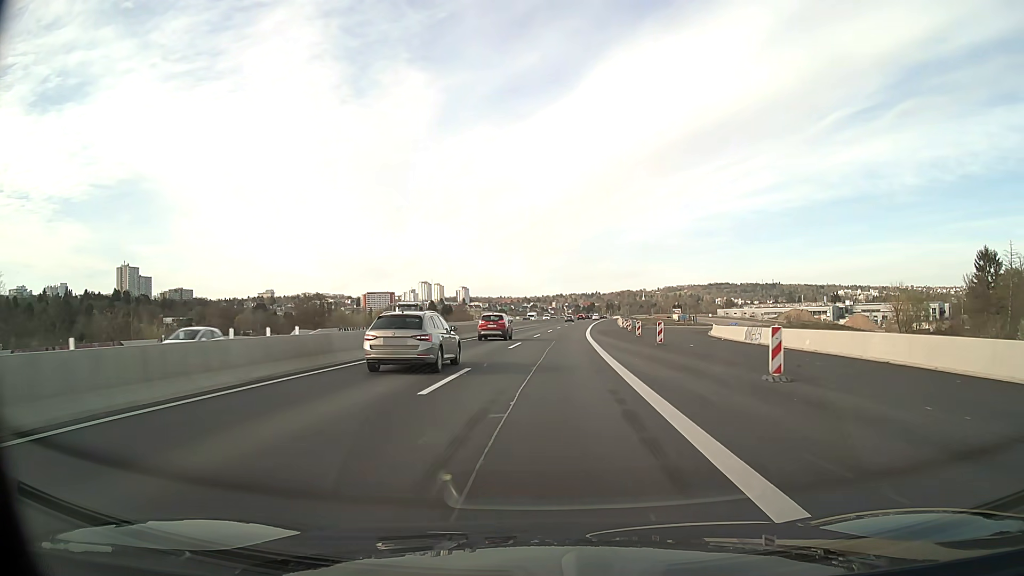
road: motorway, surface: asphalt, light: Day
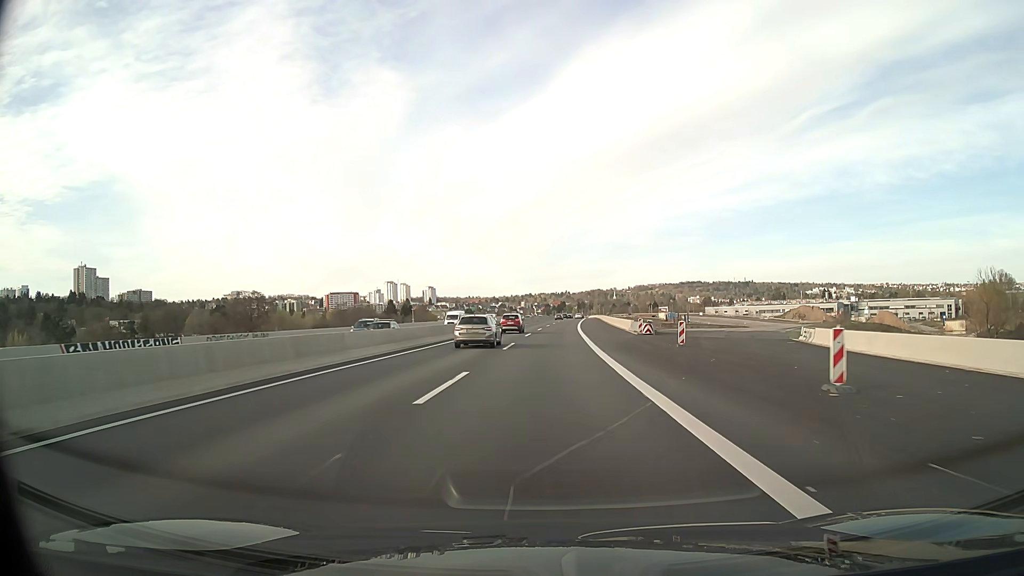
(+0.9, +37.5) m; +3°
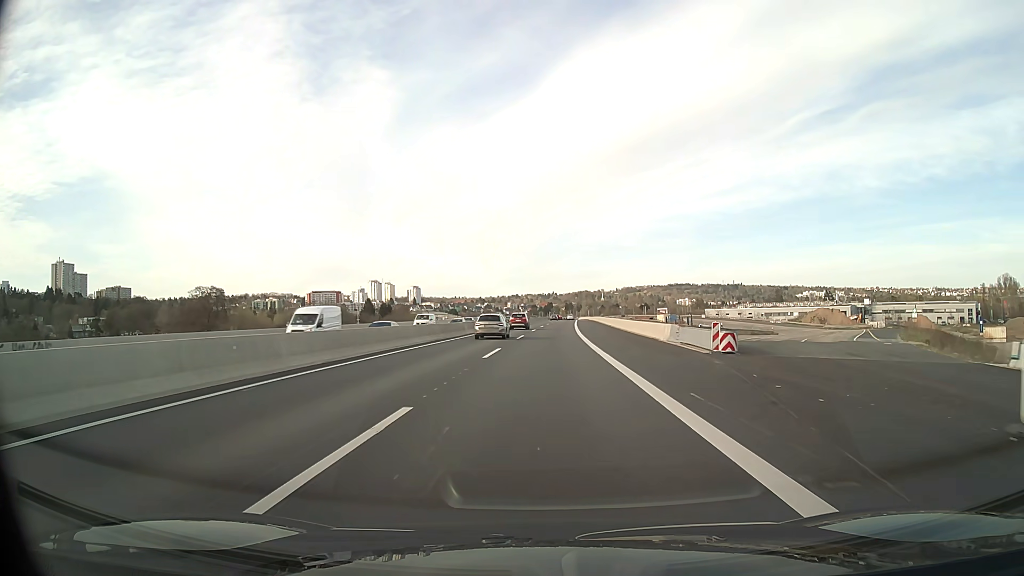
(+0.2, +25.0) m; +1°
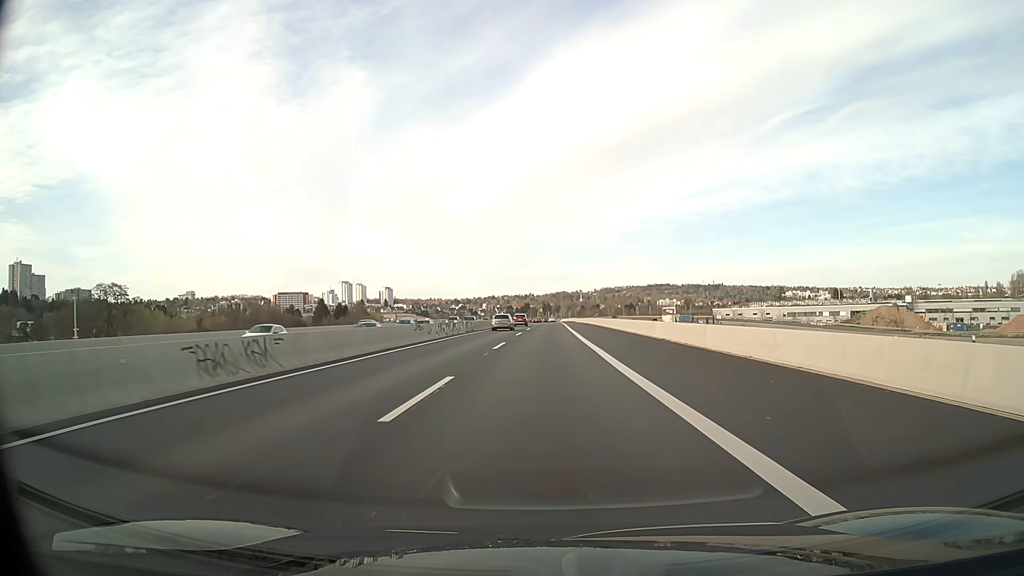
(+0.7, +49.9) m; +2°
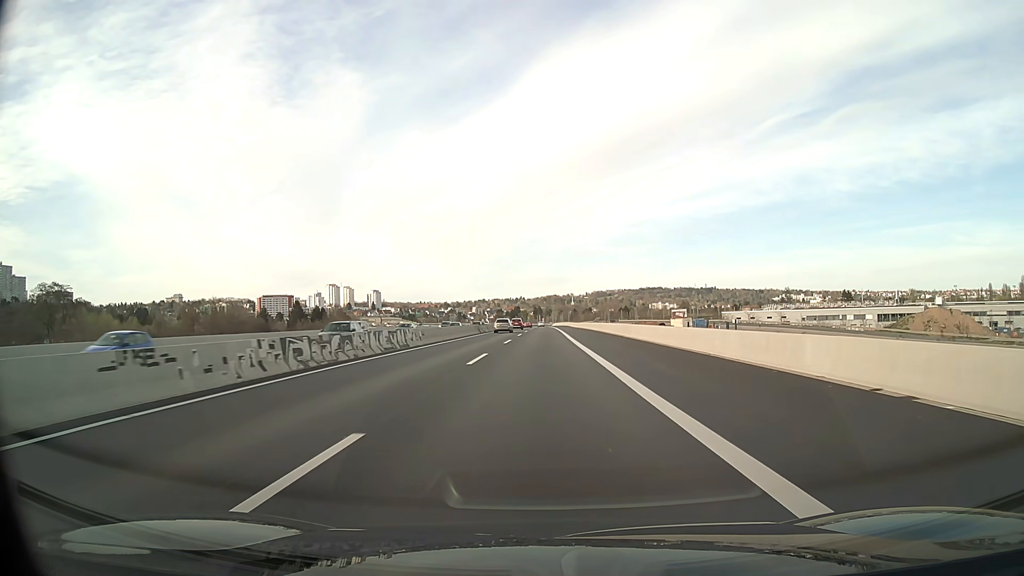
(+0.2, +25.0) m; +1°
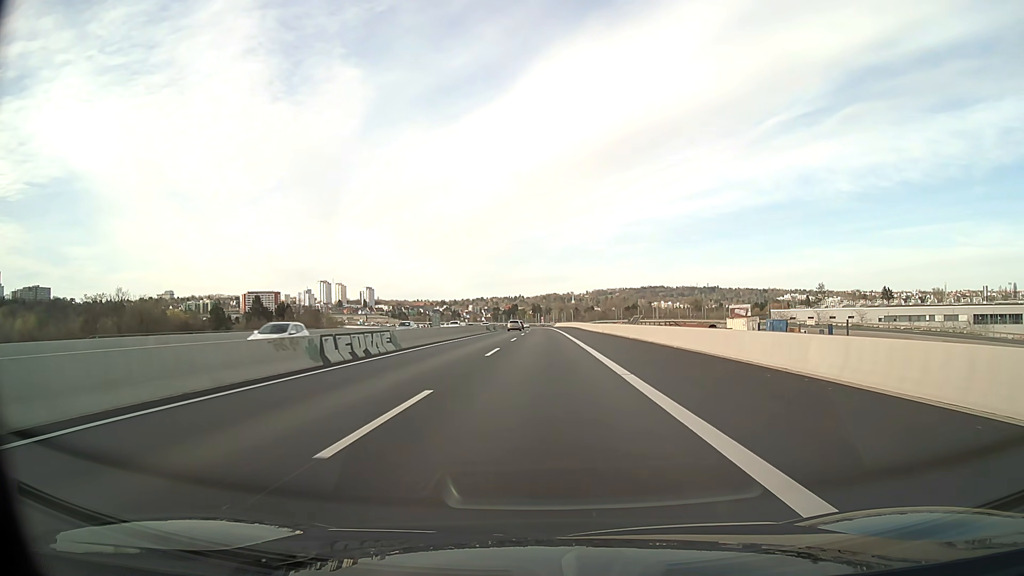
(+0.1, +50.0) m; 0°
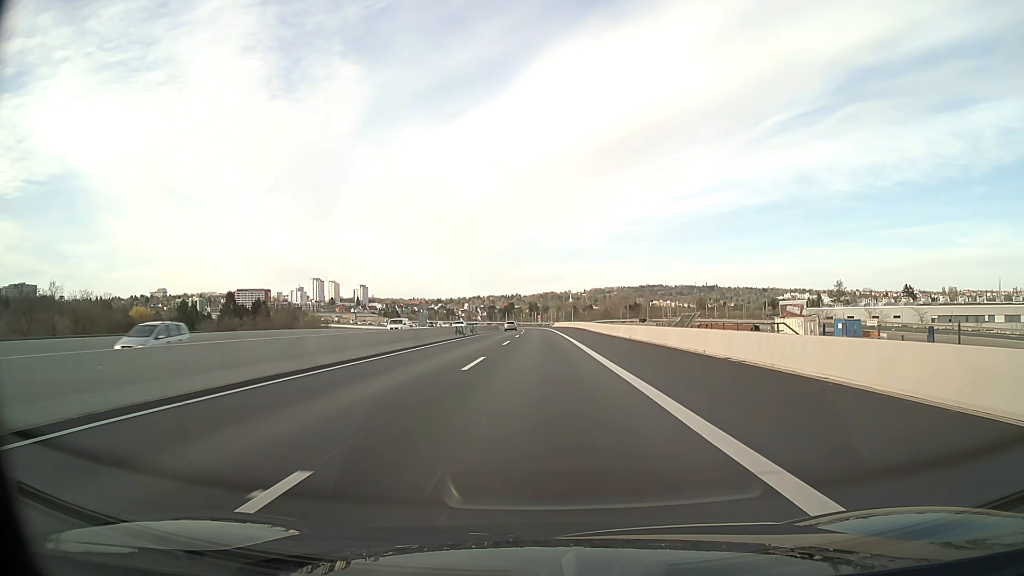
(0.0, +25.0) m; 0°
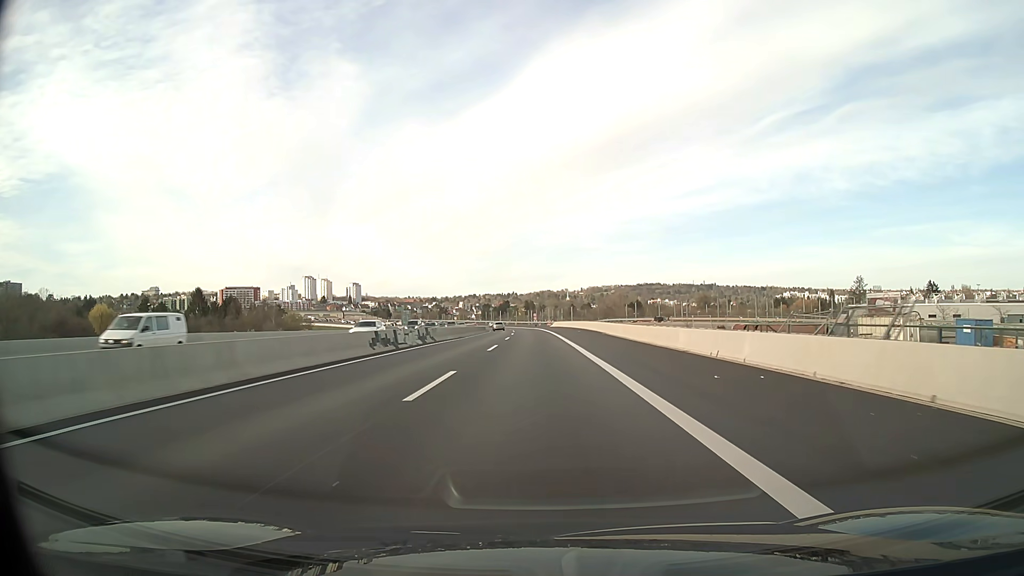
(+0.1, +25.1) m; 0°
(0, +10) (0, +20) (0, +30) (0, +40) (0, +50) (0, +60) (0, +70) (-1, +80) (-1, +90) (-2, +100) m
